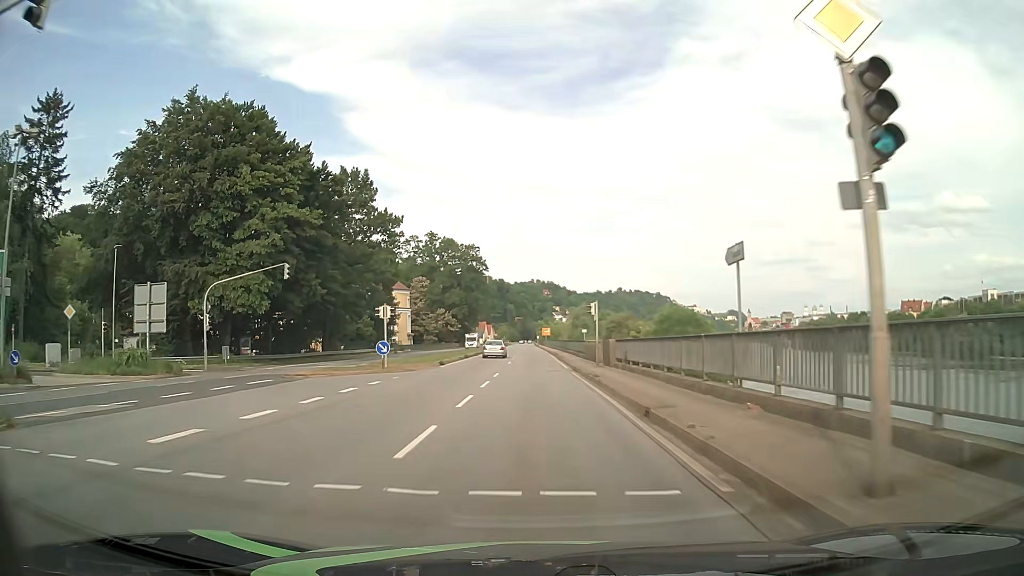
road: primary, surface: asphalt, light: Day
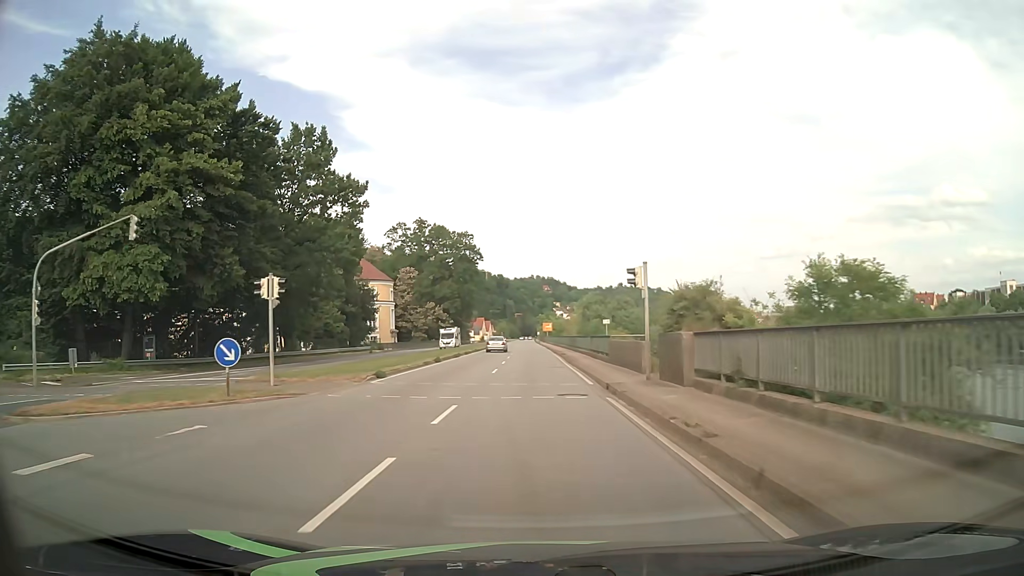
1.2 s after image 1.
(0.0, +15.2) m; 0°
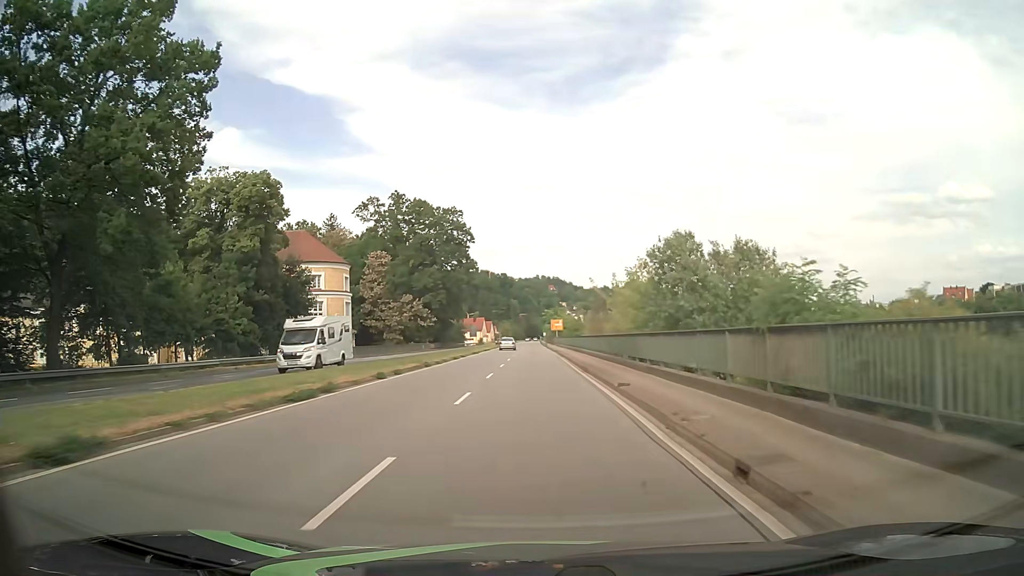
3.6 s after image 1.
(-0.2, +30.4) m; -1°
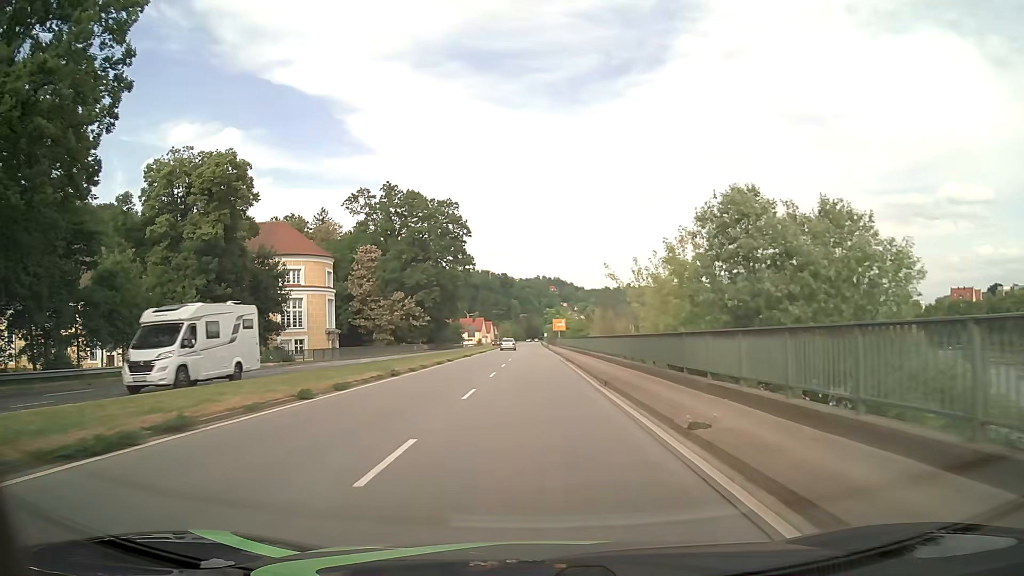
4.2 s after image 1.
(0.0, +7.6) m; 0°
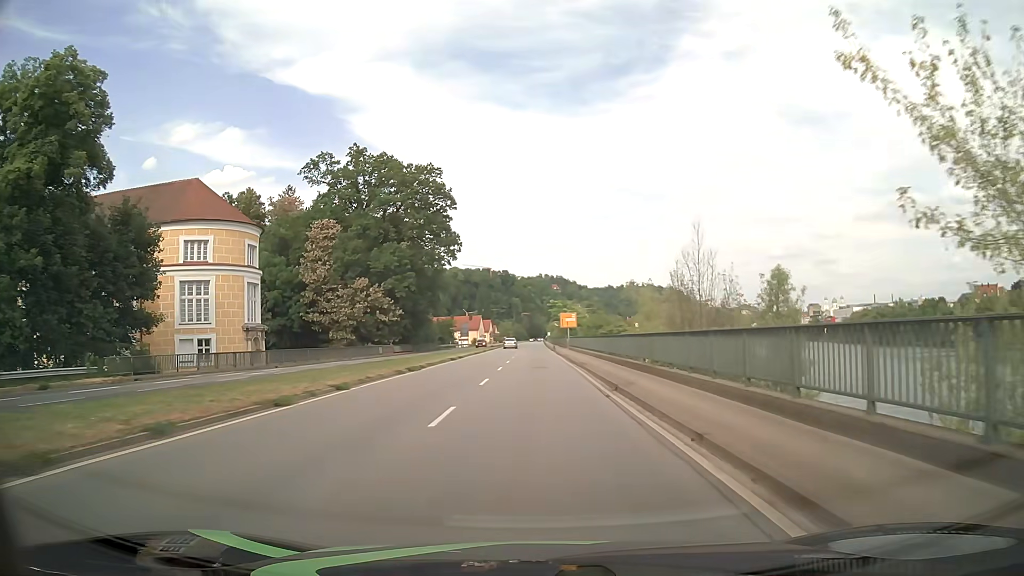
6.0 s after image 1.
(0.0, +22.8) m; 0°
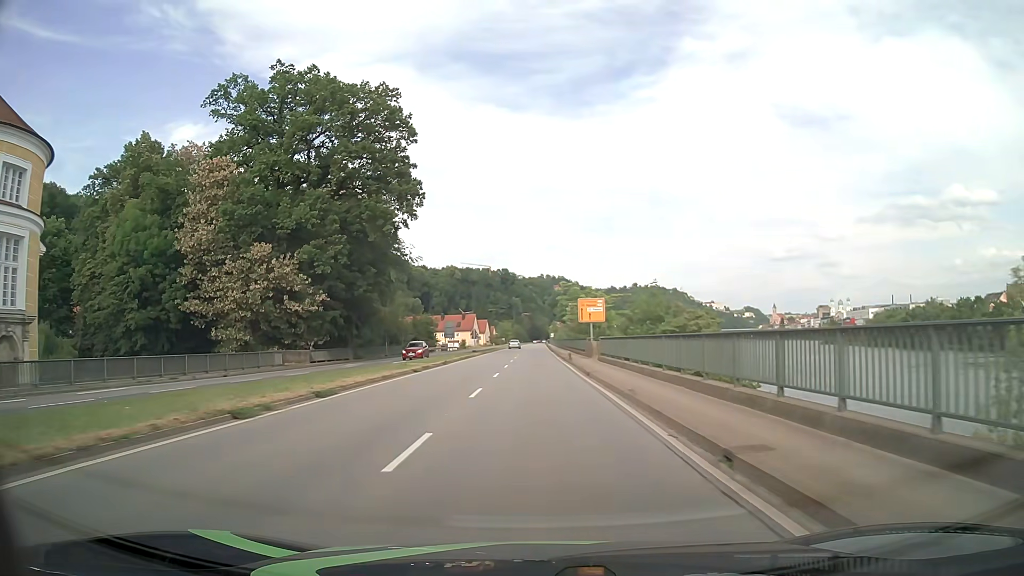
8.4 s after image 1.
(-0.1, +30.4) m; 0°
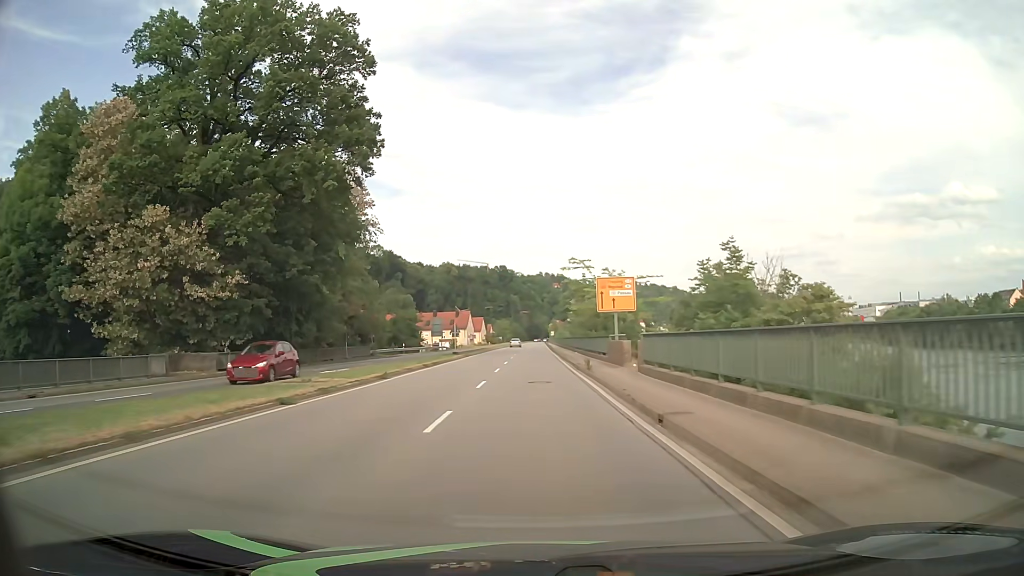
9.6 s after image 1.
(0.0, +15.2) m; 0°
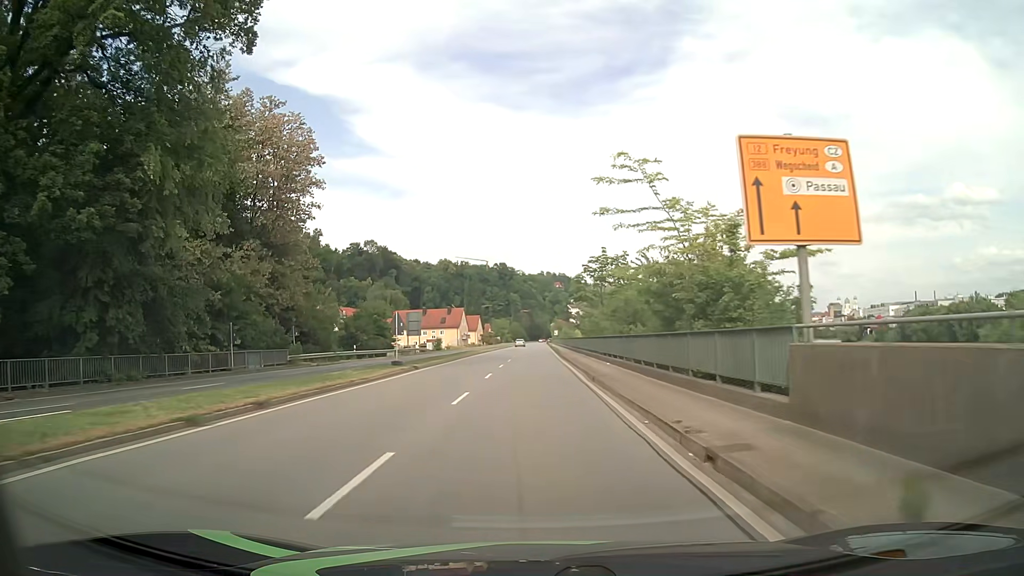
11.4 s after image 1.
(0.0, +22.8) m; 0°
(0, +10) (0, +20) (0, +30) (0, +40) (0, +50) (0, +60) (0, +70) (0, +80) (+1, +90) (+1, +100) m
